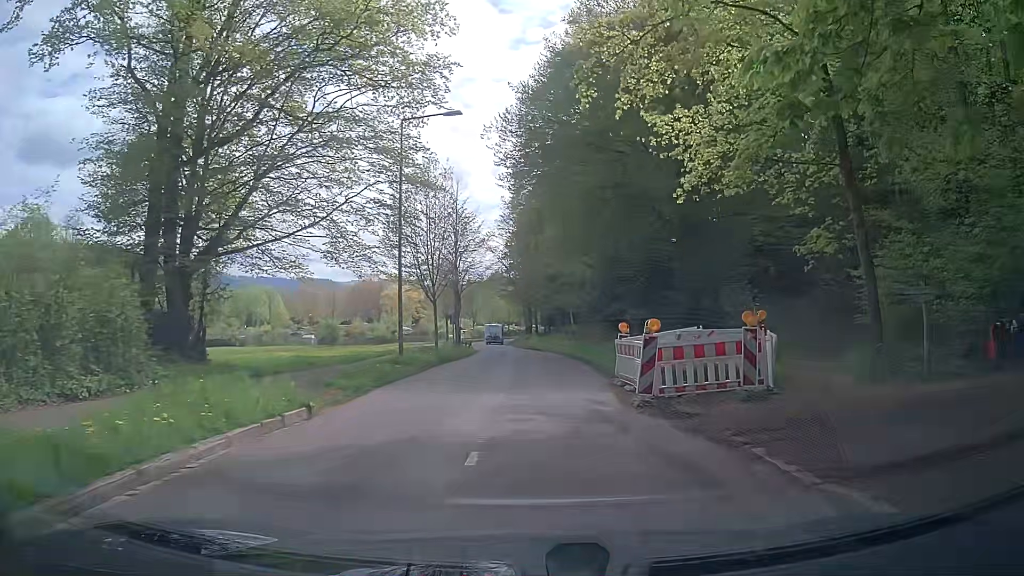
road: unclassified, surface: asphalt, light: Day
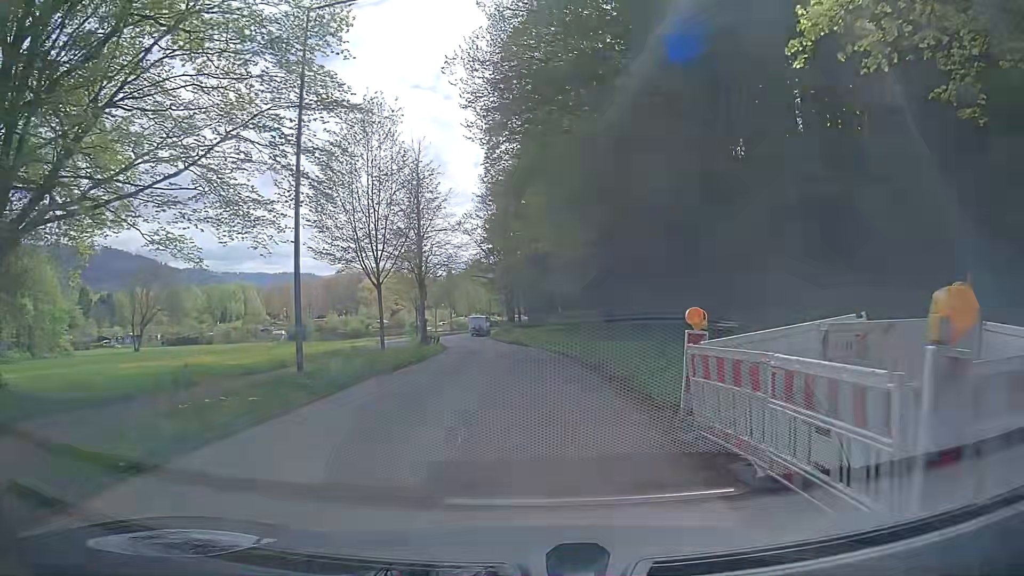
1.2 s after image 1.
(+0.1, +9.2) m; +2°
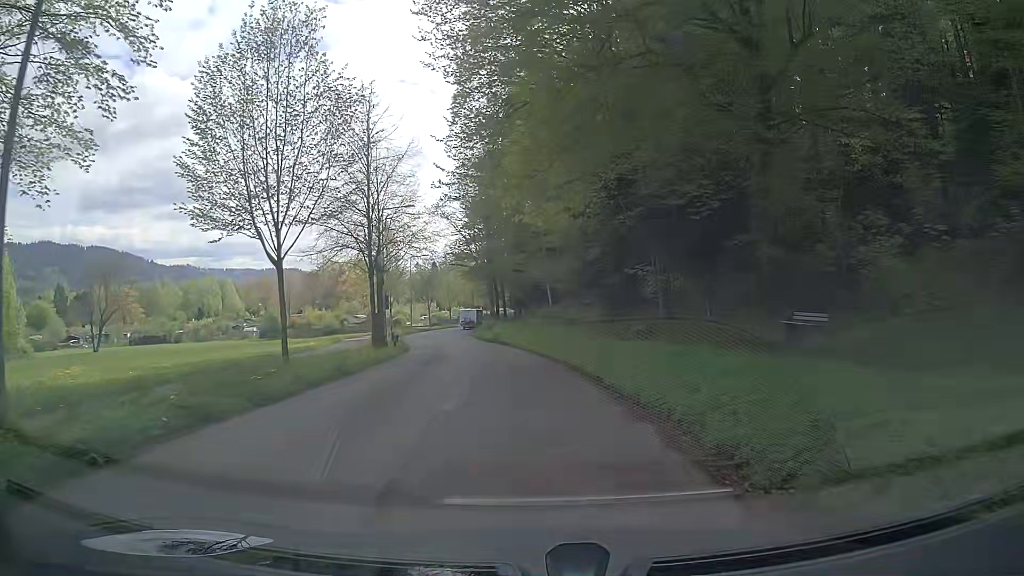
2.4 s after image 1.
(0.0, +9.2) m; +1°
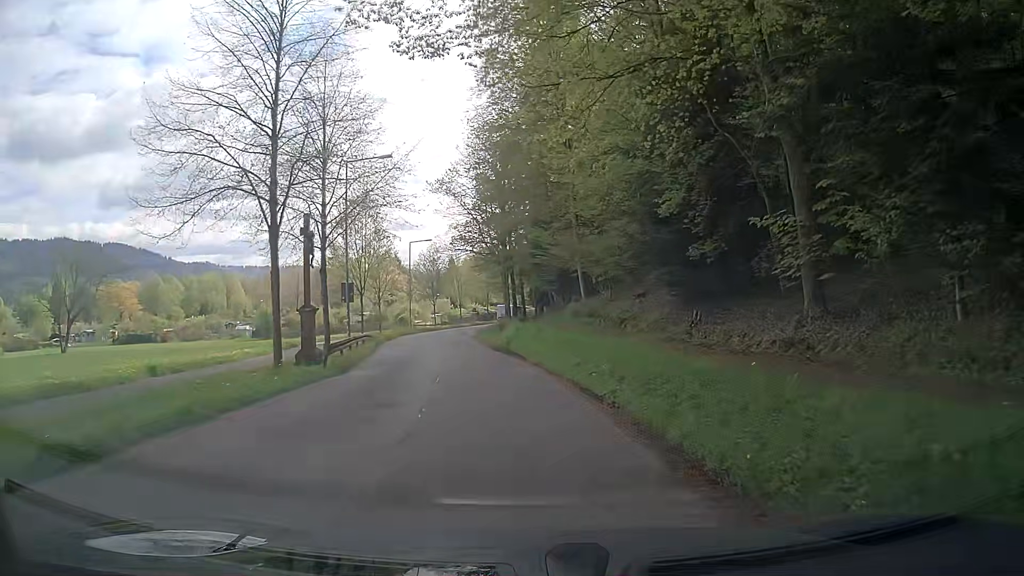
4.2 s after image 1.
(-0.1, +13.9) m; -1°
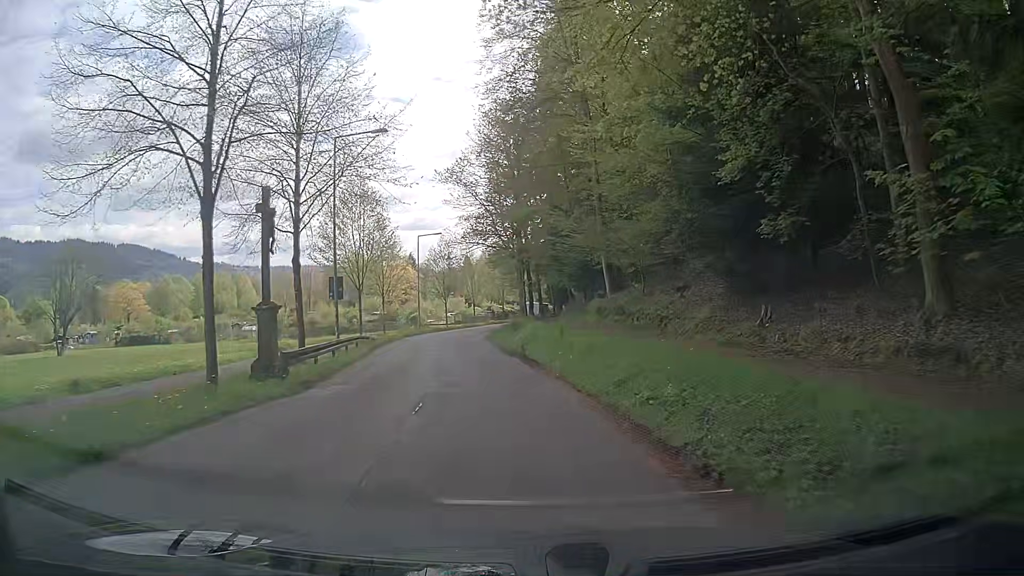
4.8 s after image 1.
(-0.1, +4.6) m; 0°
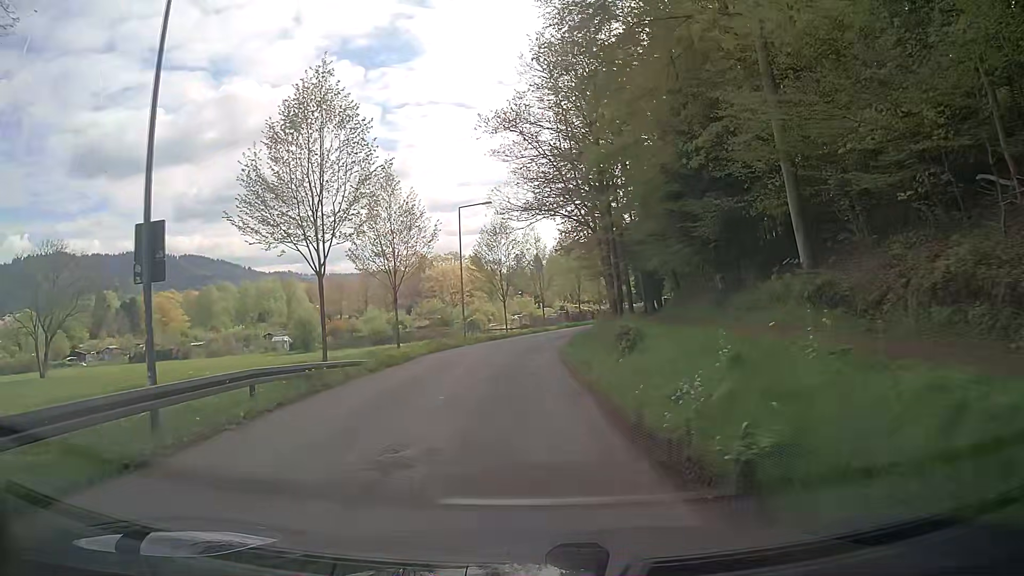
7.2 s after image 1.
(-1.6, +18.1) m; -7°
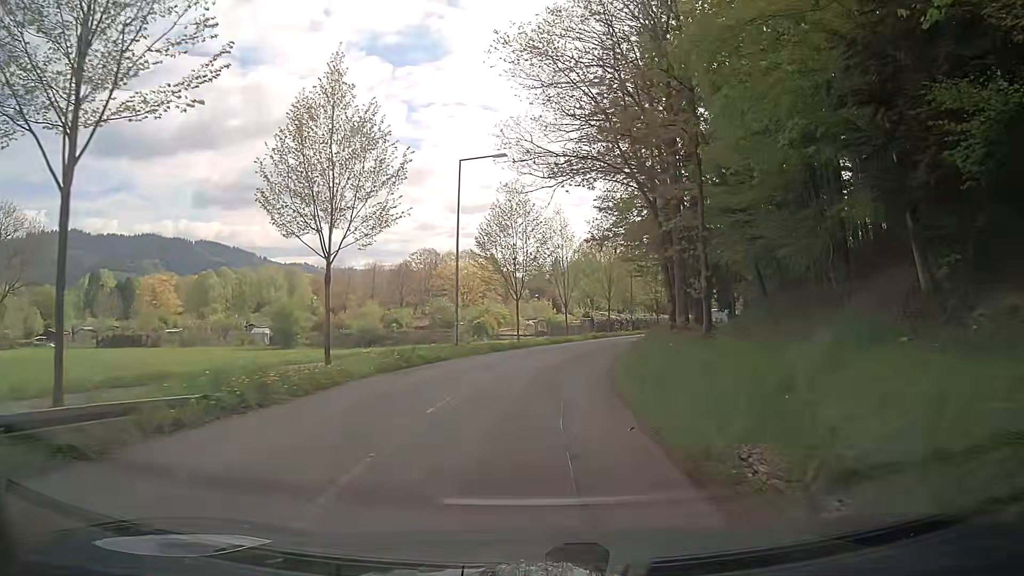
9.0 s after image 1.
(-0.7, +13.5) m; -3°
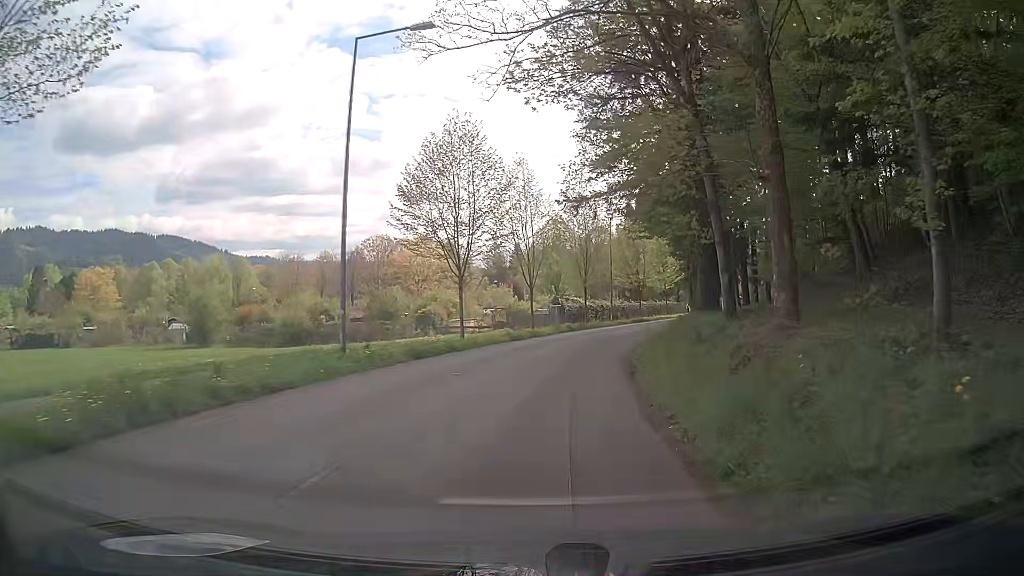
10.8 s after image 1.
(+0.5, +13.4) m; +4°
(0, +10) (+1, +20) (+3, +30) (+5, +39) (+8, +49) (+12, +58) (+16, +68) (+20, +77) (+24, +86) (+29, +95) m
